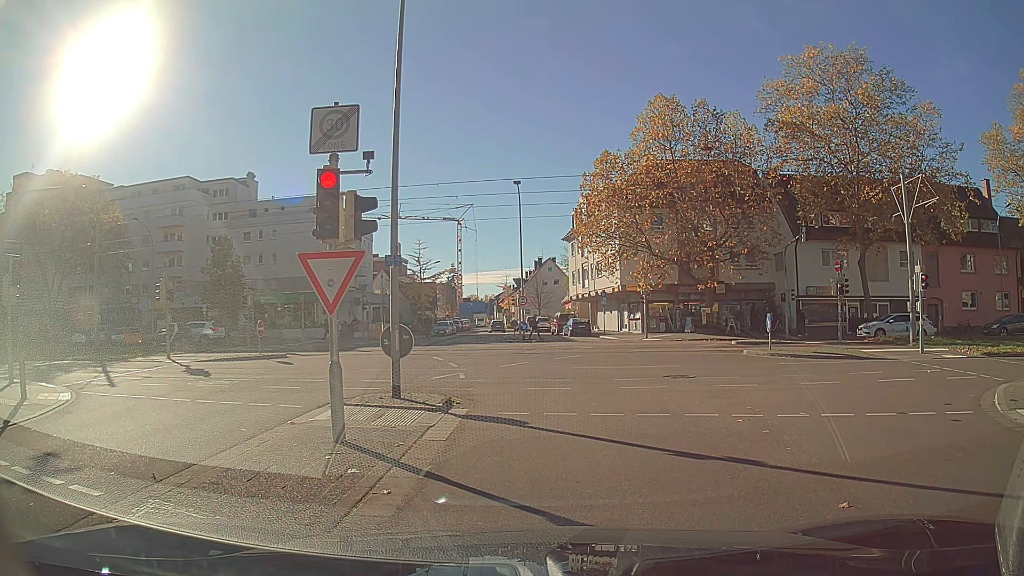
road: residential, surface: asphalt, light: Day
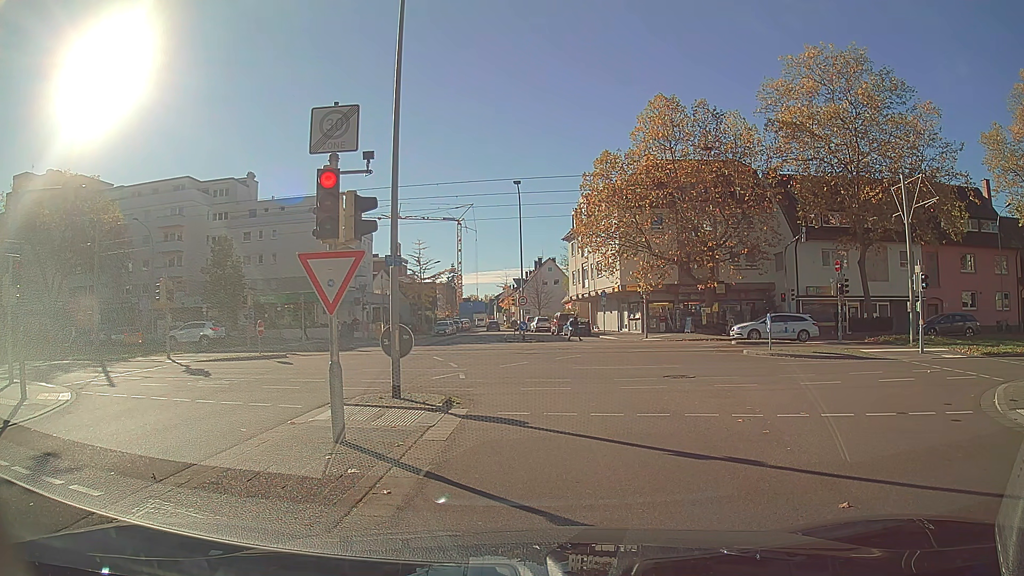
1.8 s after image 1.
(0.0, 0.0) m; 0°
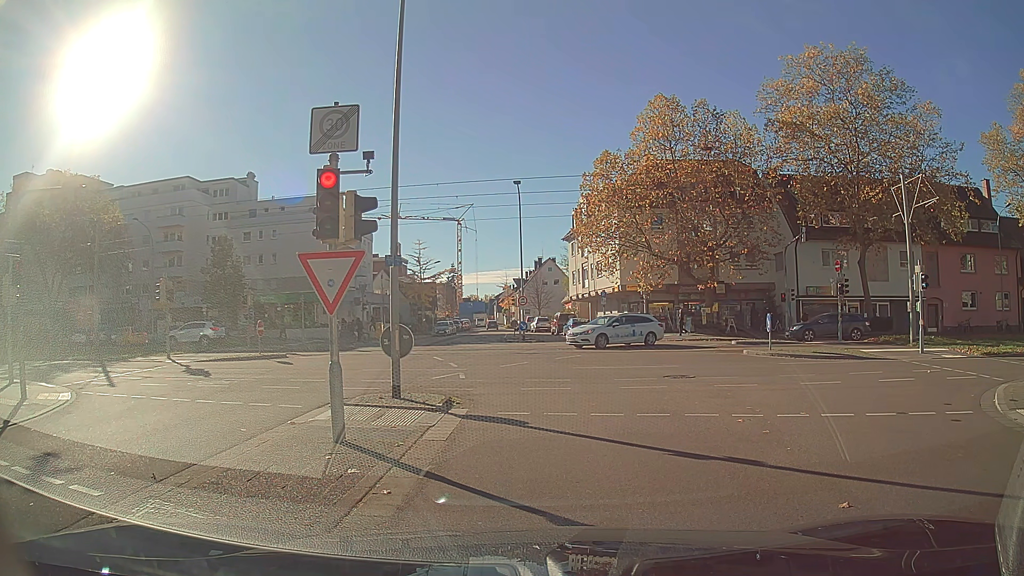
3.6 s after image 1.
(0.0, 0.0) m; 0°
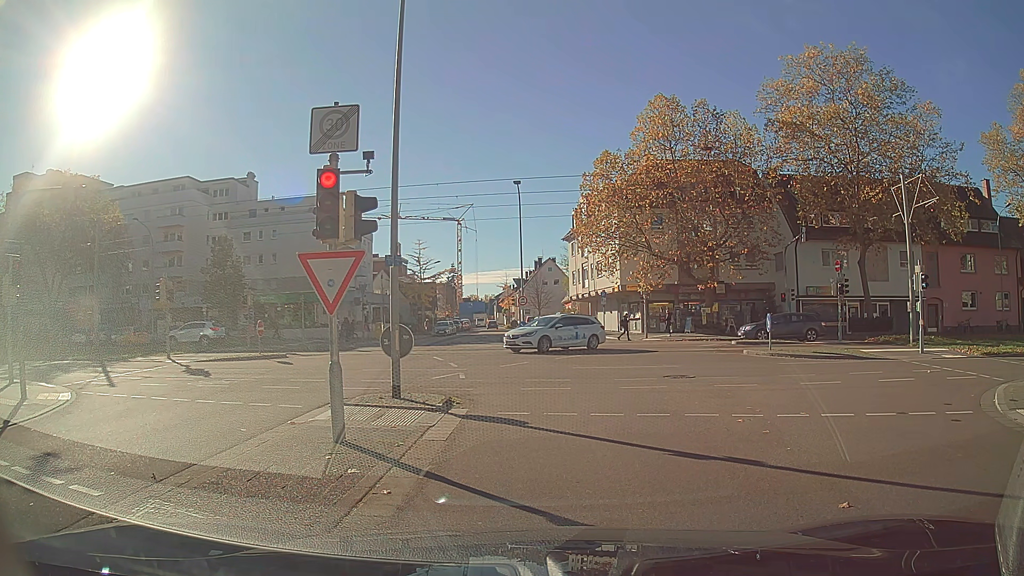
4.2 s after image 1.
(0.0, 0.0) m; 0°
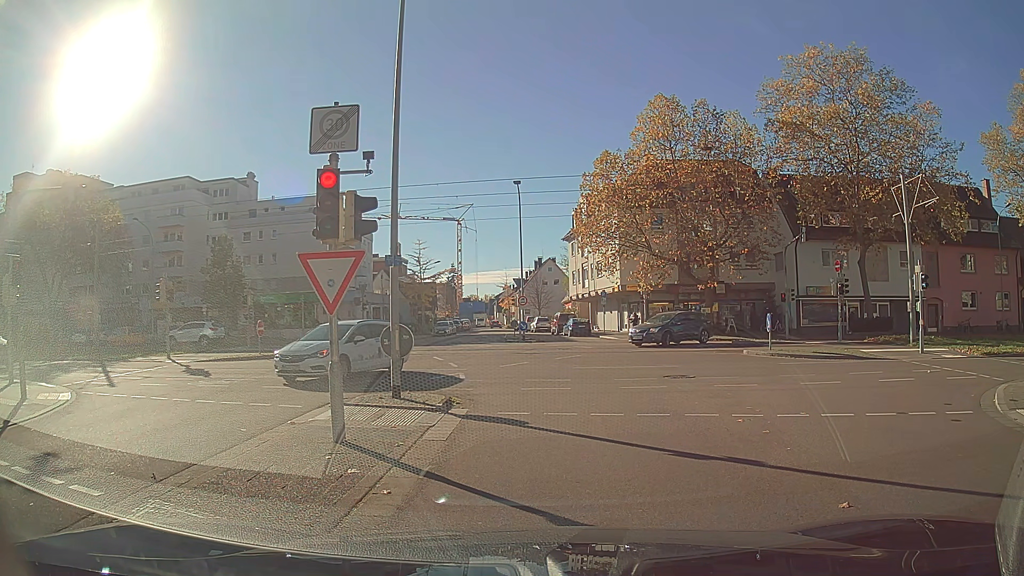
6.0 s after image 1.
(0.0, 0.0) m; 0°
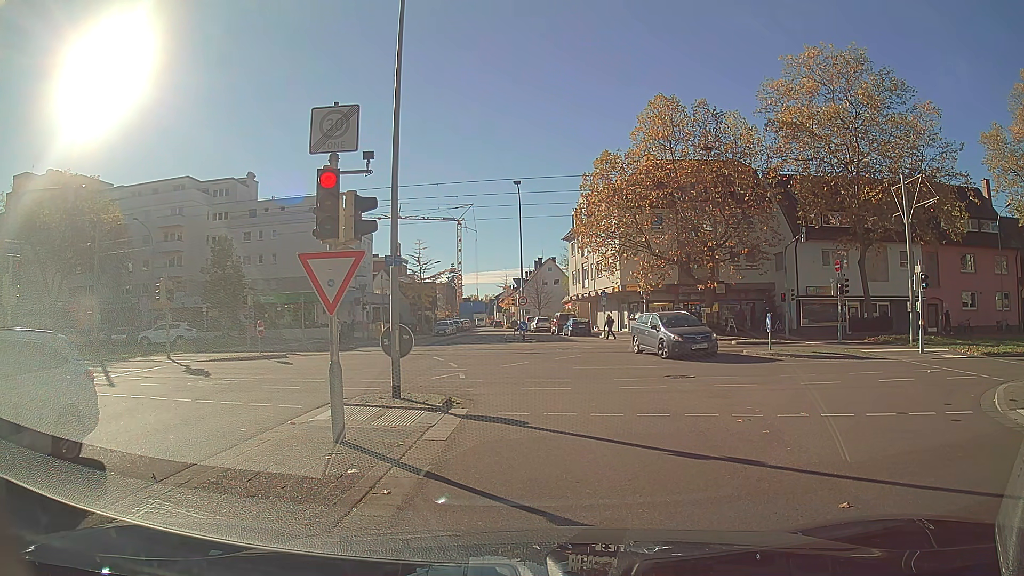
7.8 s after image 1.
(0.0, 0.0) m; 0°
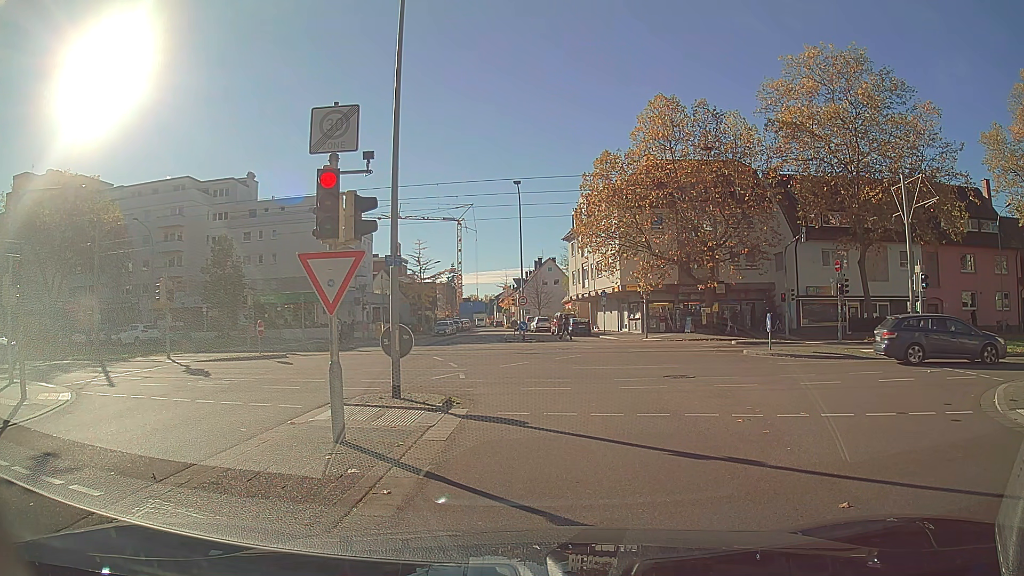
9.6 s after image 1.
(0.0, 0.0) m; 0°
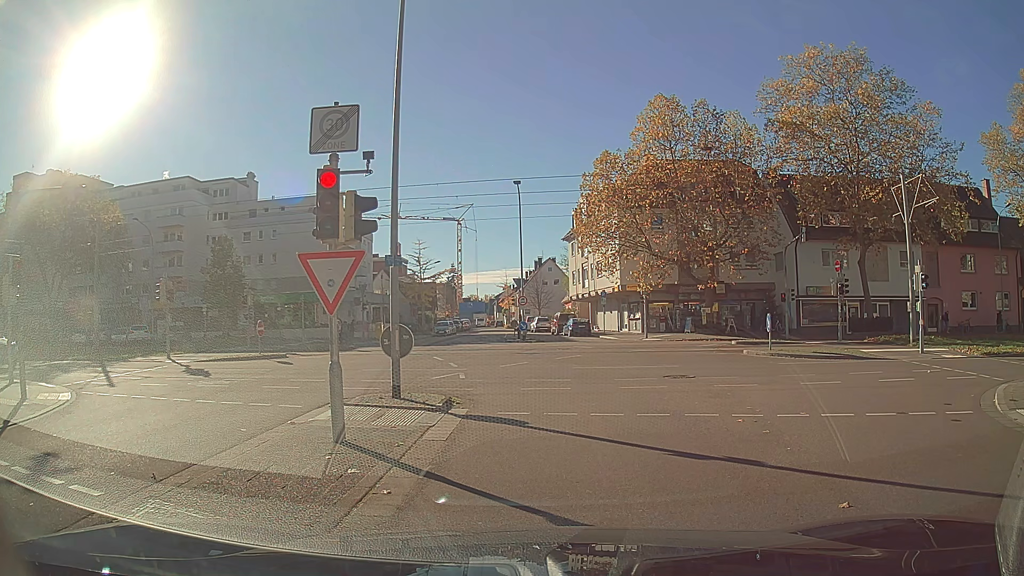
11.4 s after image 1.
(0.0, 0.0) m; 0°
(0, +10) (-1, +20) (-4, +29) (-11, +36) (-21, +38) (-31, +38) (-41, +39) (-51, +39) (-61, +40) (-71, +41) m
